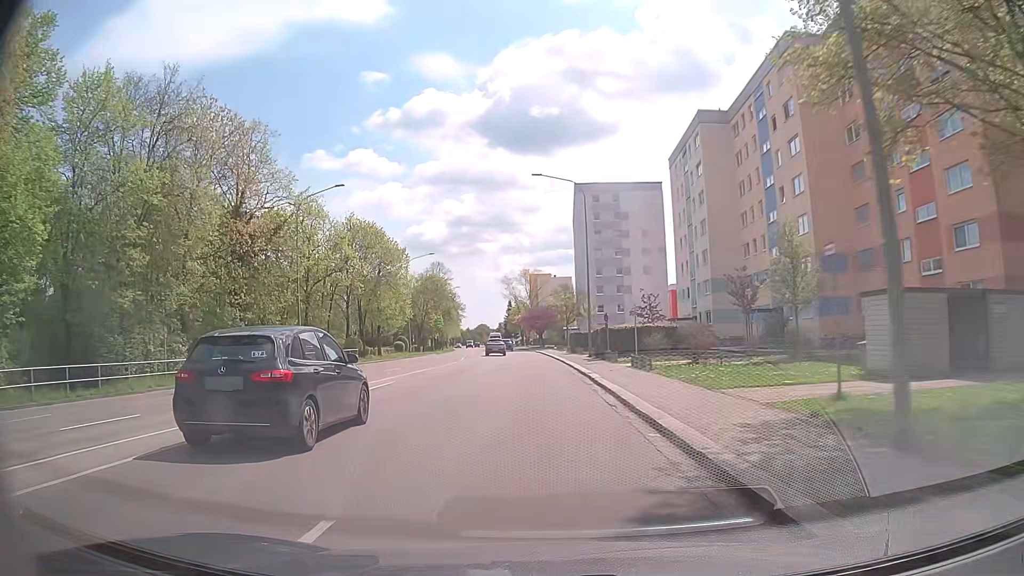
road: tertiary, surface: asphalt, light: Day
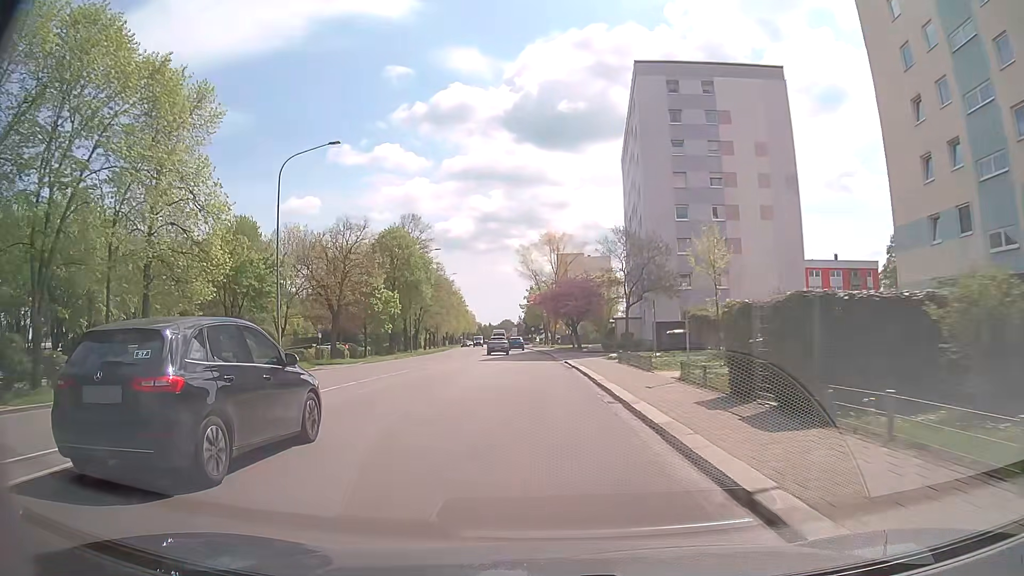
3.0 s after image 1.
(-1.4, +46.8) m; -3°
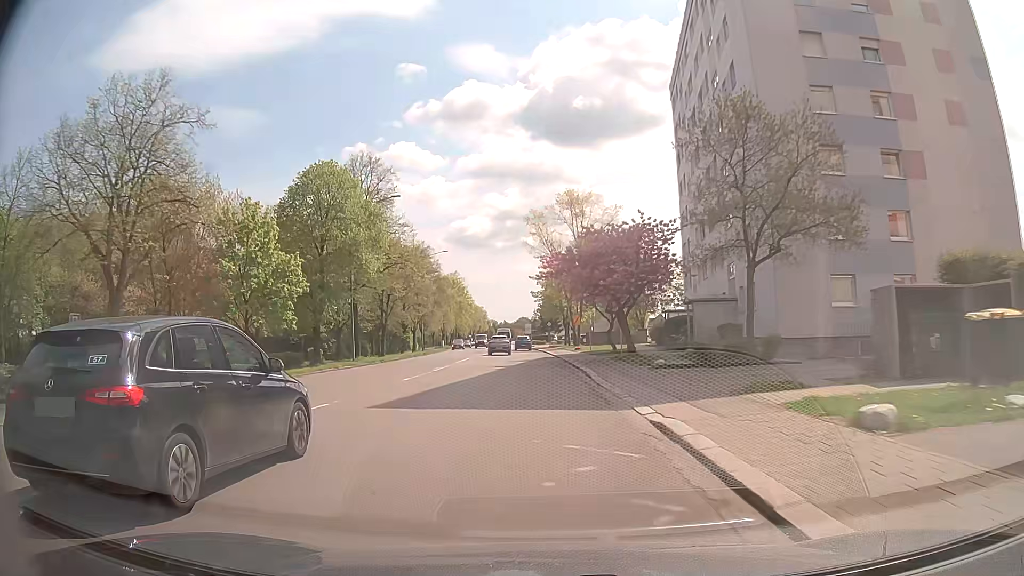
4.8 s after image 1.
(-0.3, +27.3) m; -1°
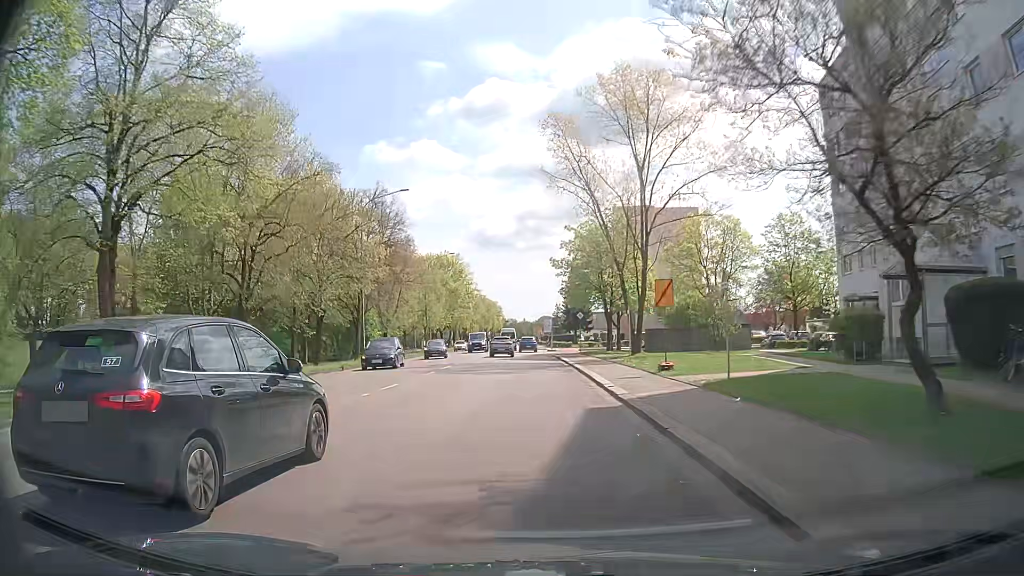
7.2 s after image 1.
(-0.6, +34.4) m; -3°
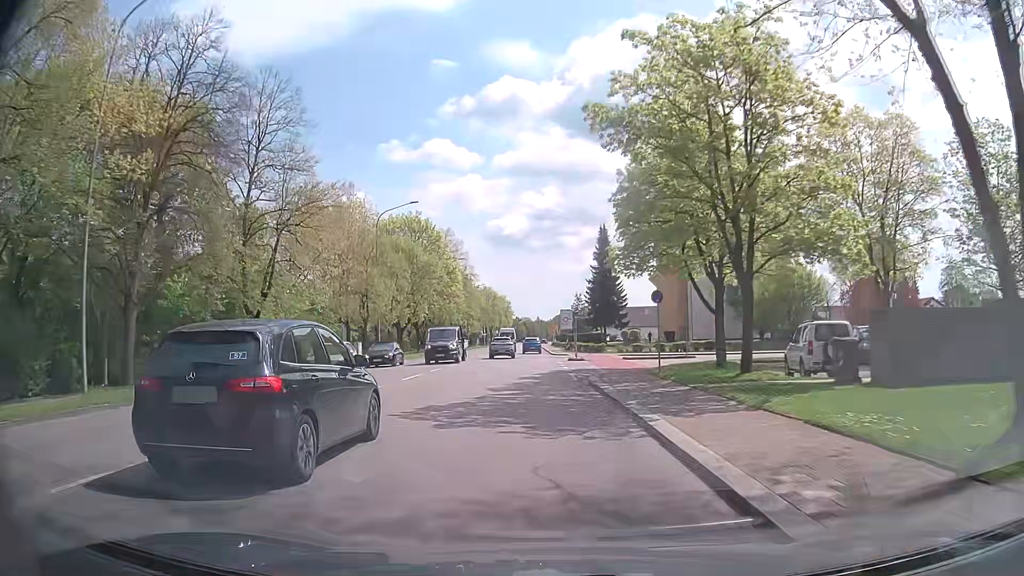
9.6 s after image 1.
(+0.2, +32.2) m; 0°
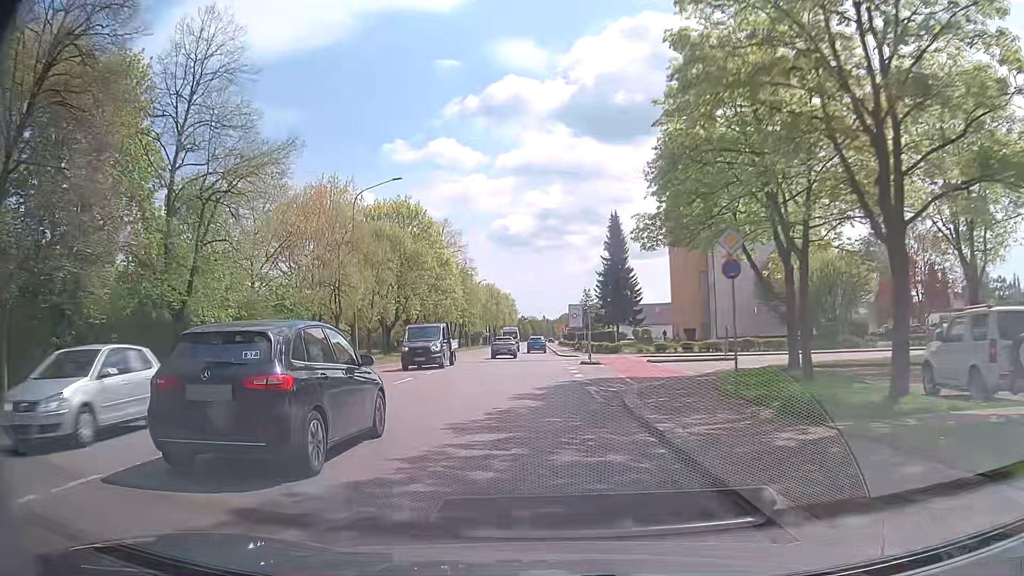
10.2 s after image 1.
(-0.1, +8.1) m; 0°
(0, +10) (0, +20) (-1, +30) (-1, +40) (-1, +50) (-1, +60) (-1, +70) (-2, +80) (-2, +90) (-2, +100) m
